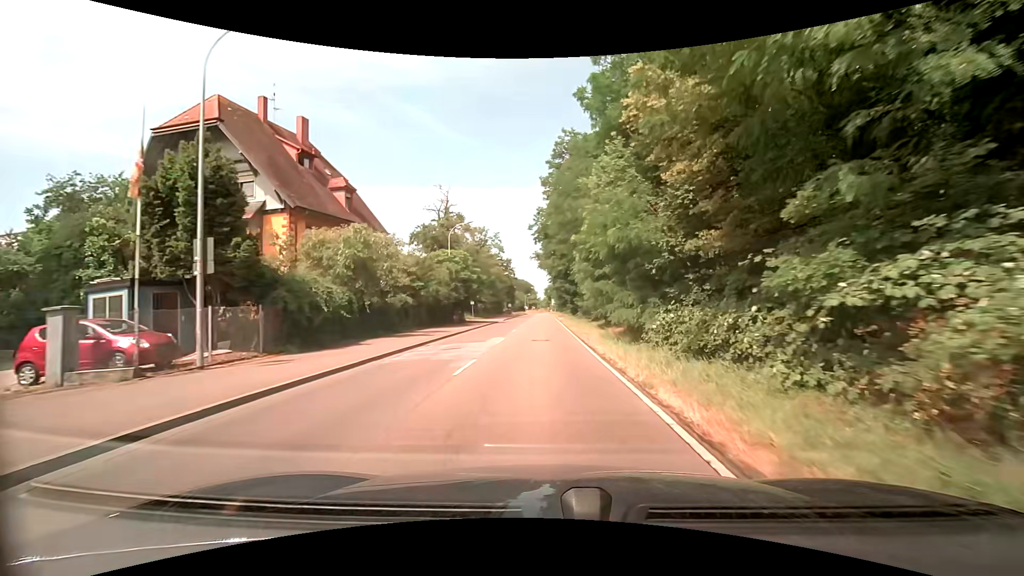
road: secondary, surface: asphalt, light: Day
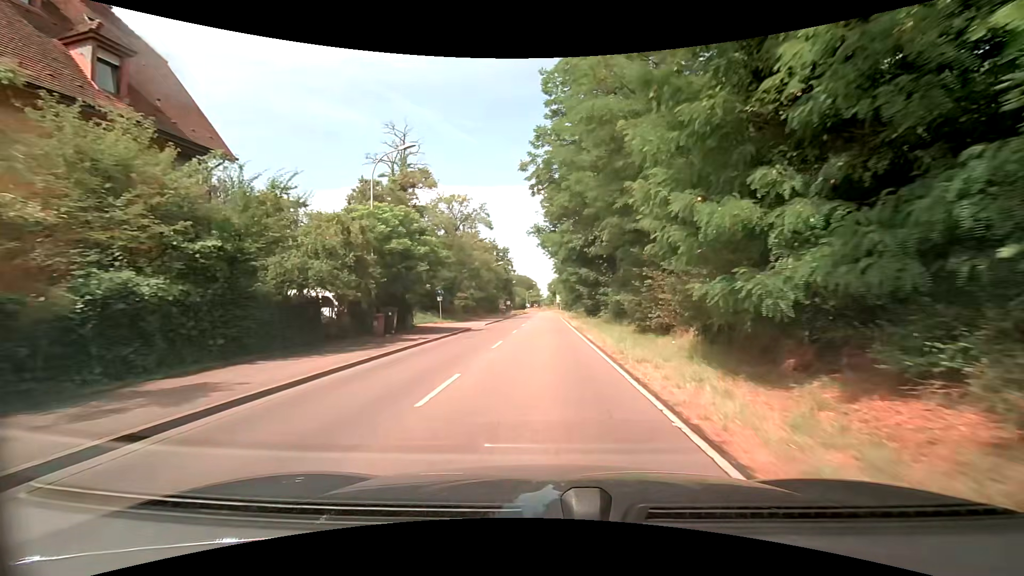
(-0.1, +21.4) m; 0°
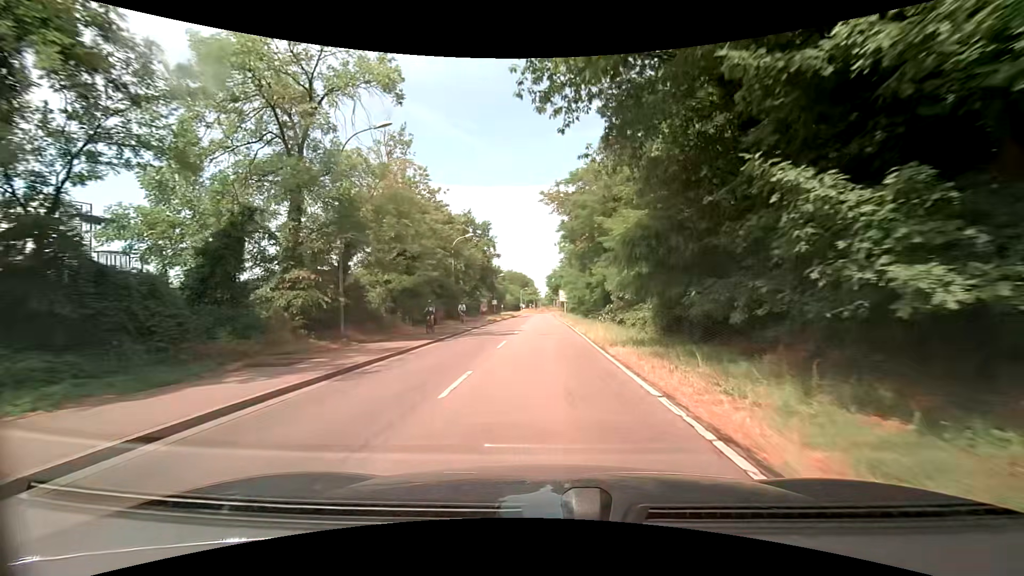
(-0.2, +35.7) m; 0°
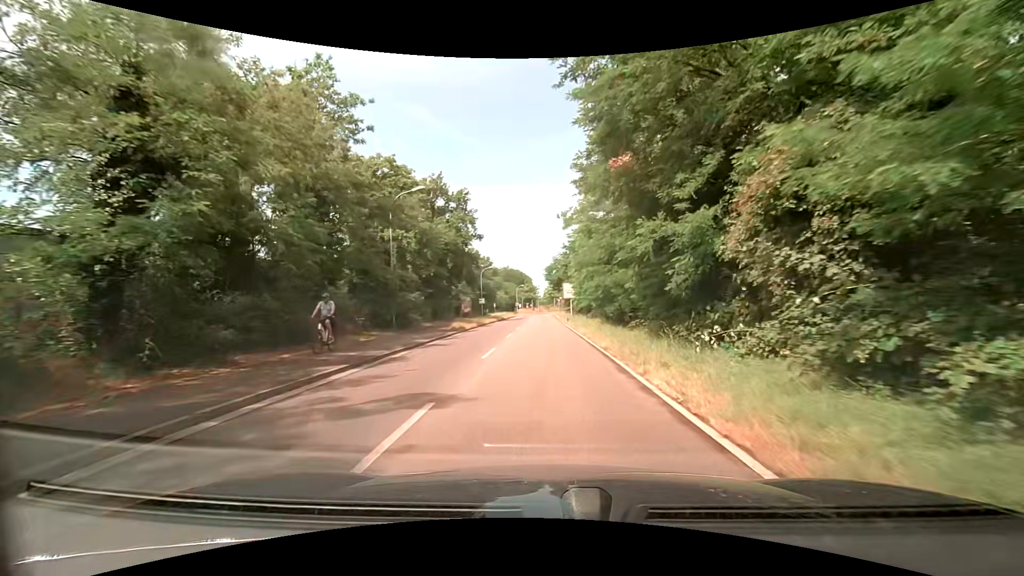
(+0.2, +21.4) m; +1°
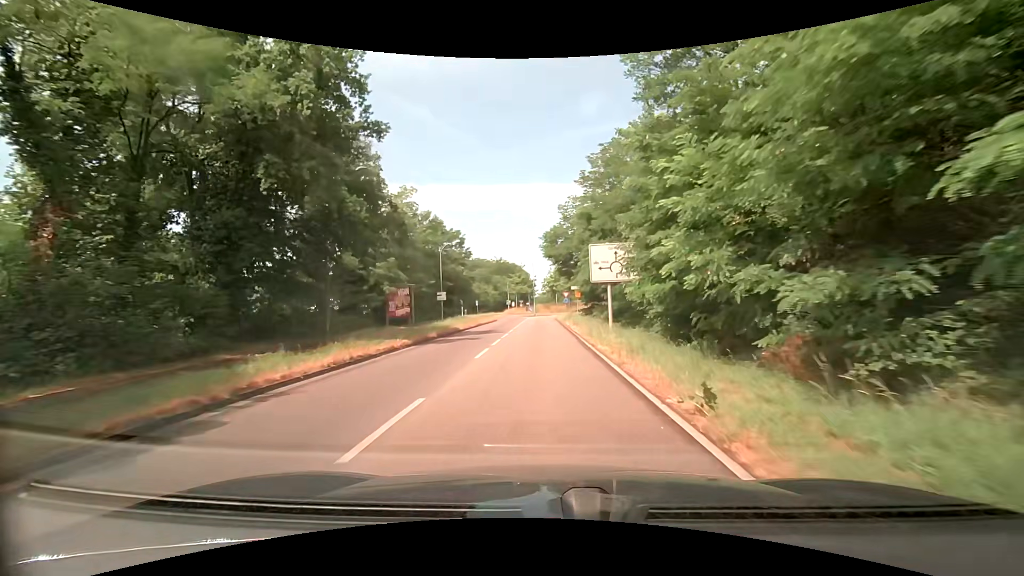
(-0.5, +35.8) m; -1°
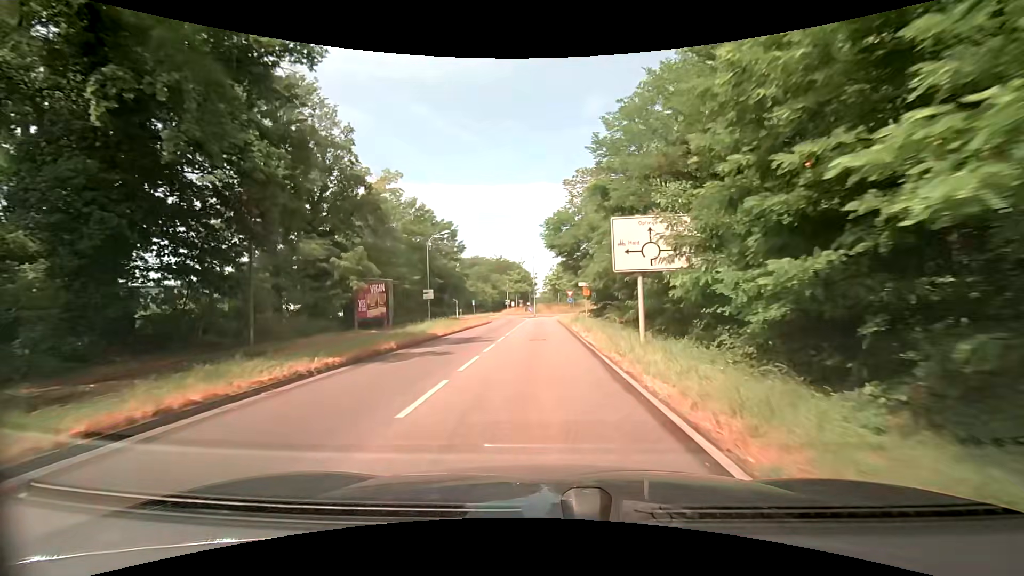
(0.0, +7.2) m; 0°
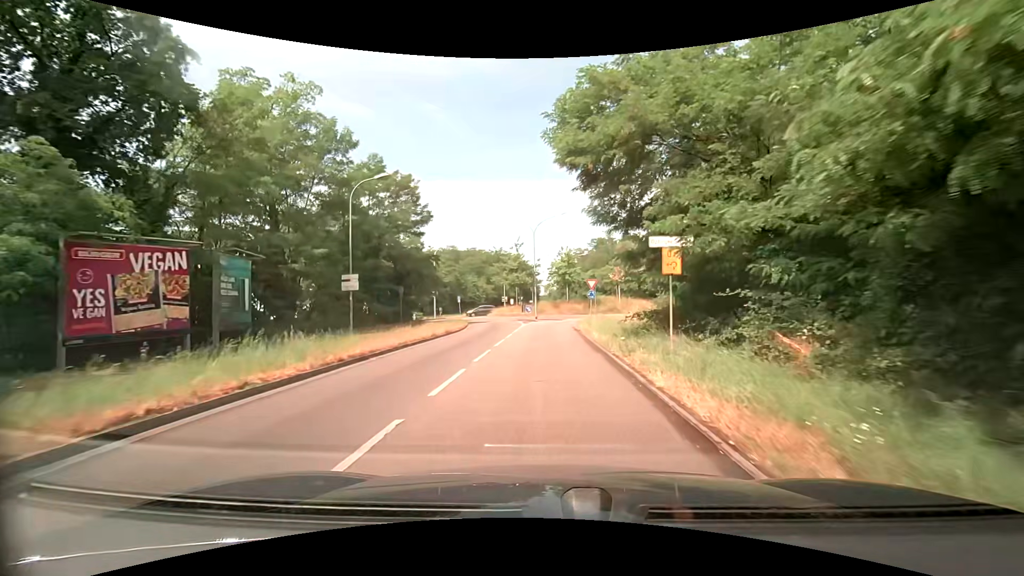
(-0.1, +21.3) m; -1°
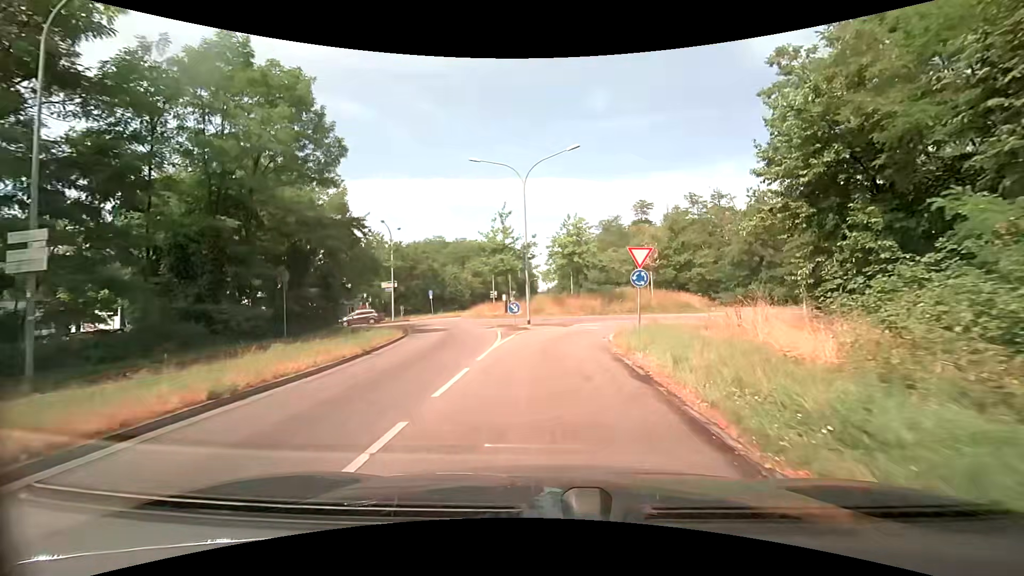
(0.0, +18.0) m; +1°
(0, +10) (0, +20) (+3, +29) (+10, +36) (+17, +44) (+18, +54) (+13, +62) (+4, +65) (-6, +62) (-15, +58) m
